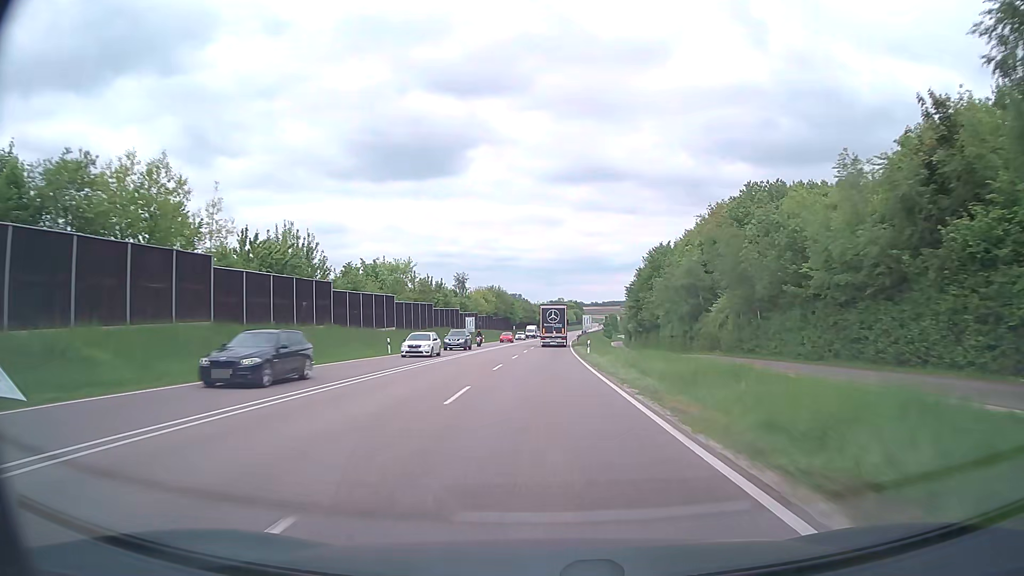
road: trunk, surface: asphalt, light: Day
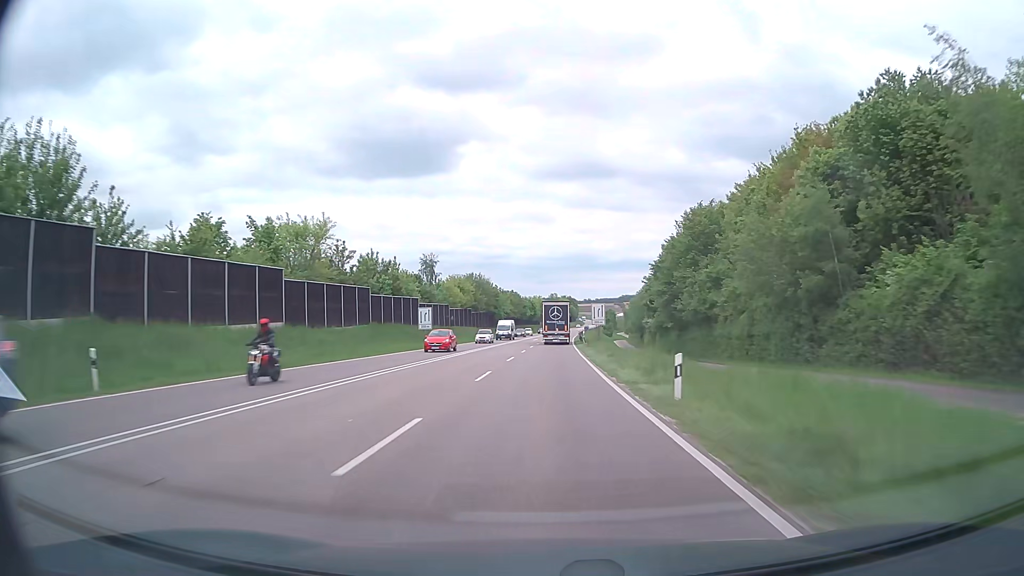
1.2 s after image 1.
(+0.3, +30.3) m; +1°
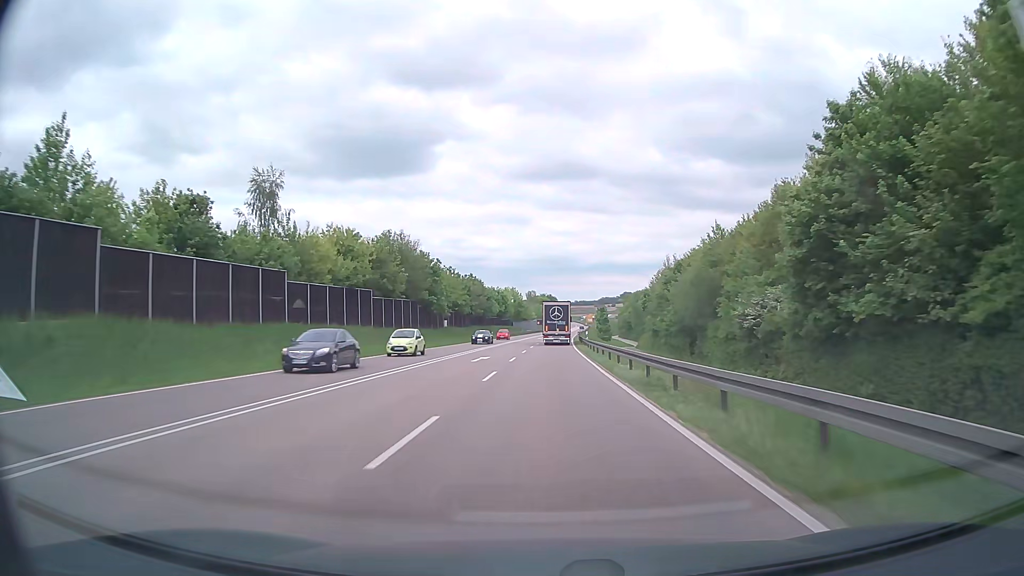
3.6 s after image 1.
(+0.7, +59.9) m; +2°
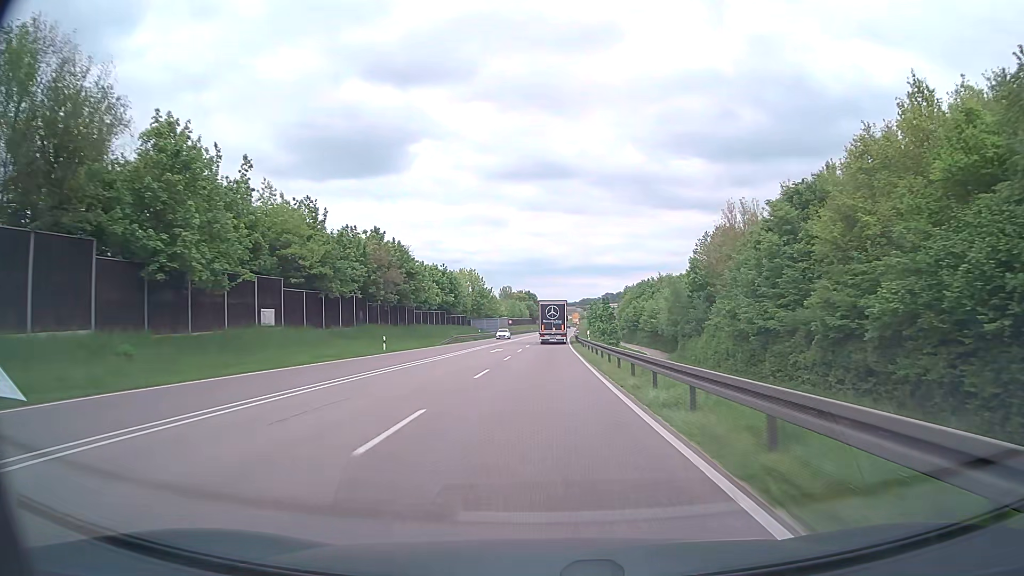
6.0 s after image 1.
(+1.2, +59.6) m; +2°
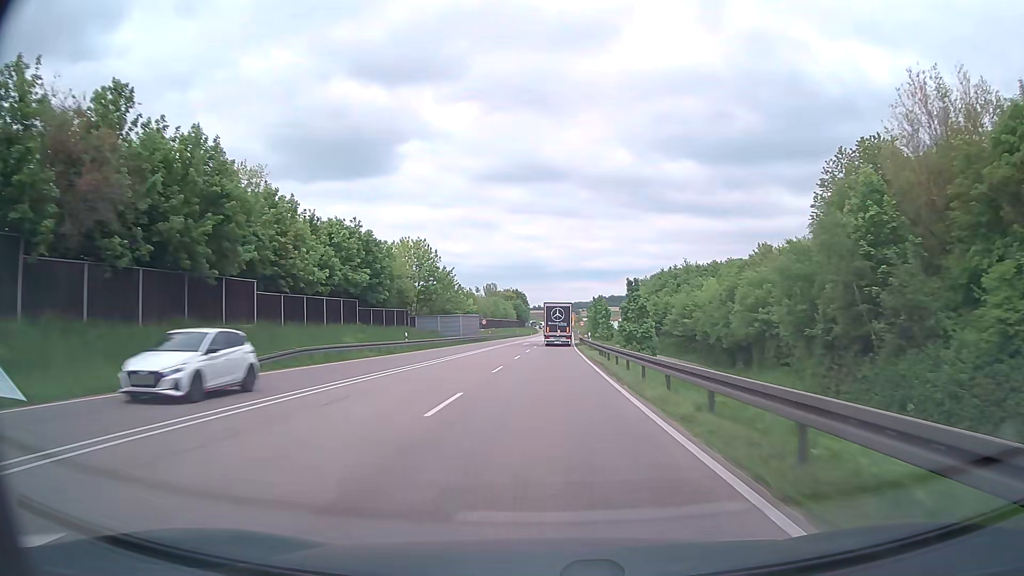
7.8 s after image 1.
(+0.4, +44.7) m; +1°
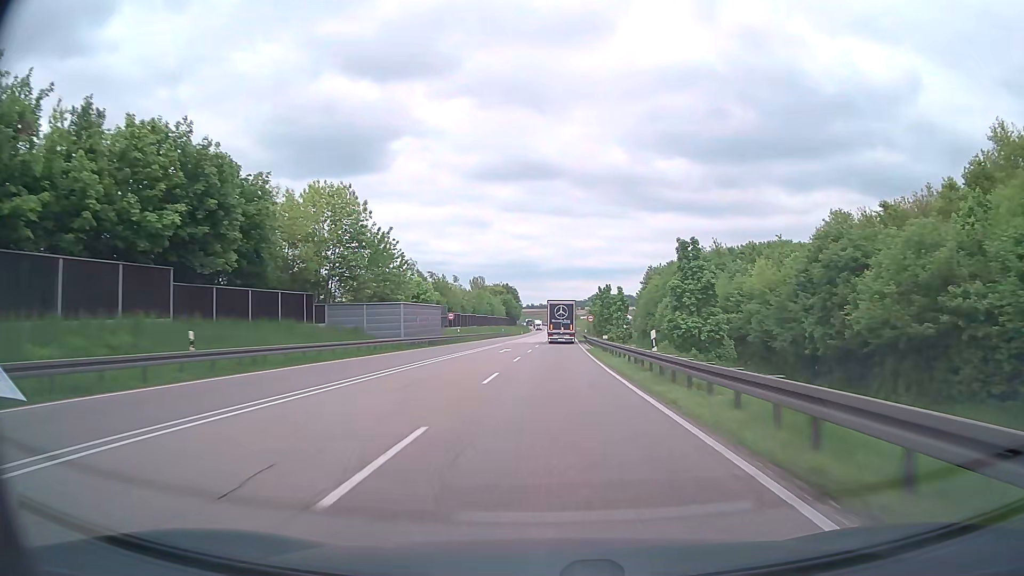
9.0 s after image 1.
(+0.1, +29.9) m; +1°
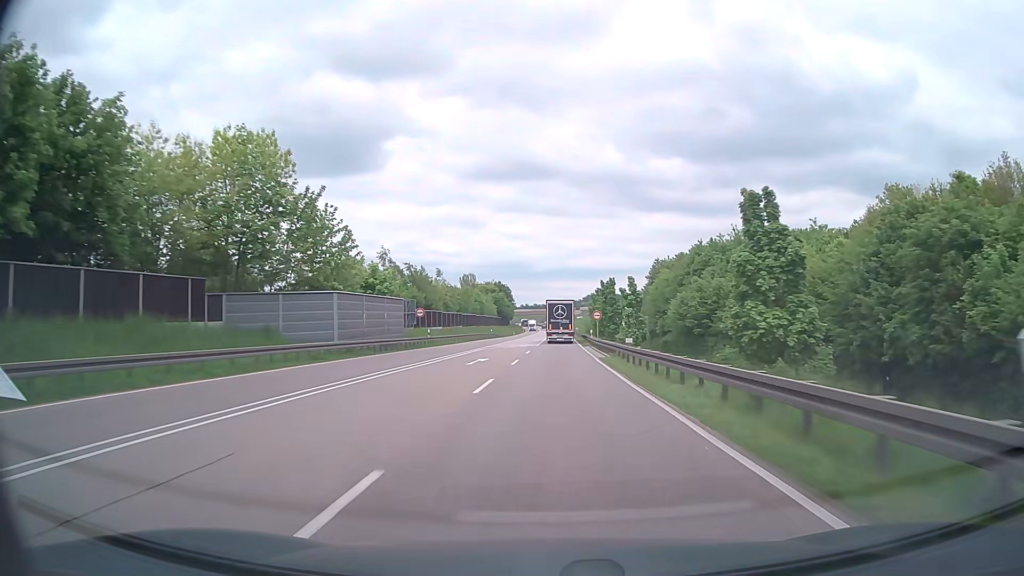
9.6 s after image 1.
(0.0, +14.9) m; 0°
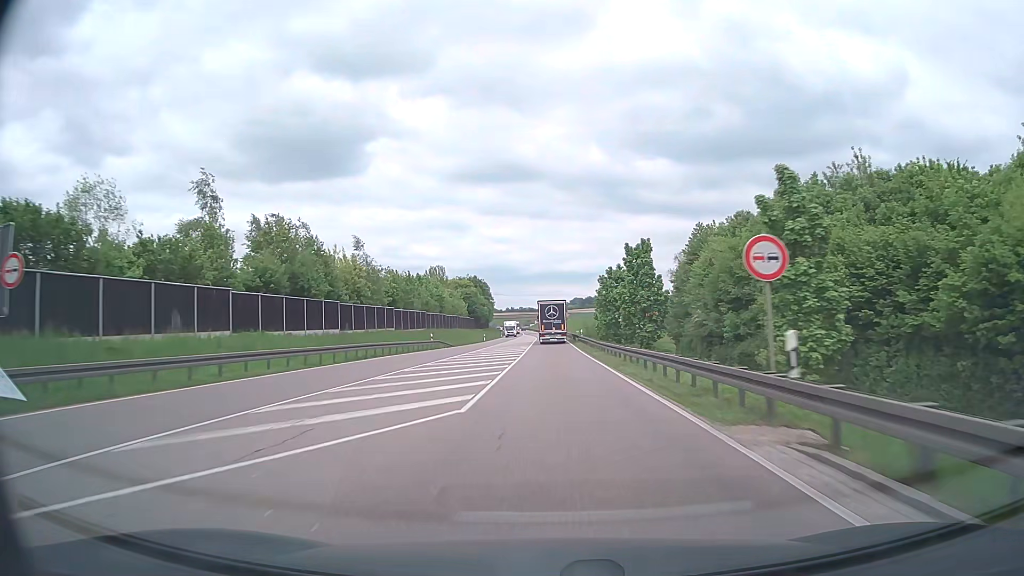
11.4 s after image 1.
(+0.6, +44.8) m; +1°
(0, +10) (0, +20) (0, +30) (0, +40) (0, +50) (0, +60) (0, +70) (0, +80) (0, +90) (0, +100) m
